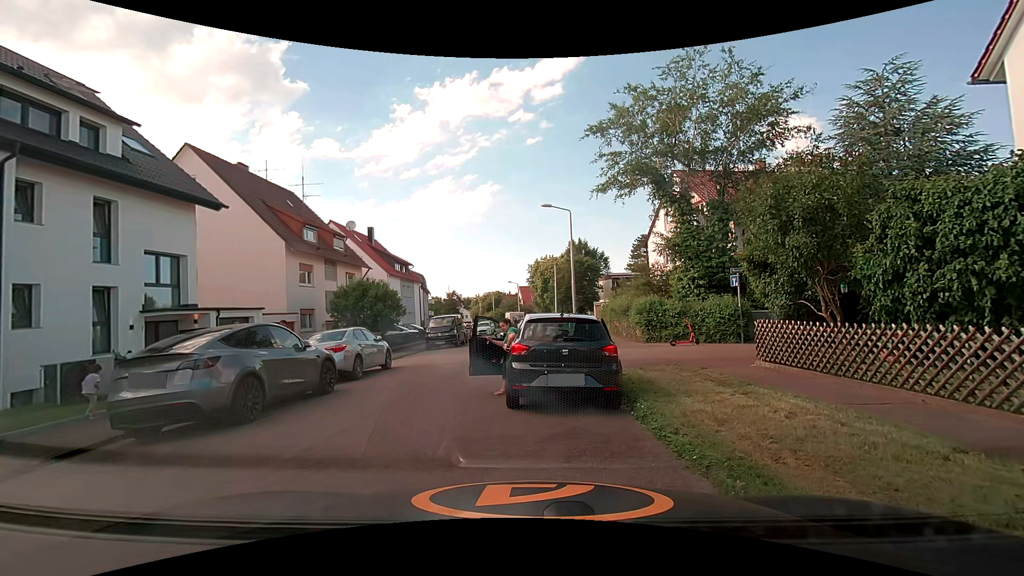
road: residential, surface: asphalt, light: Day
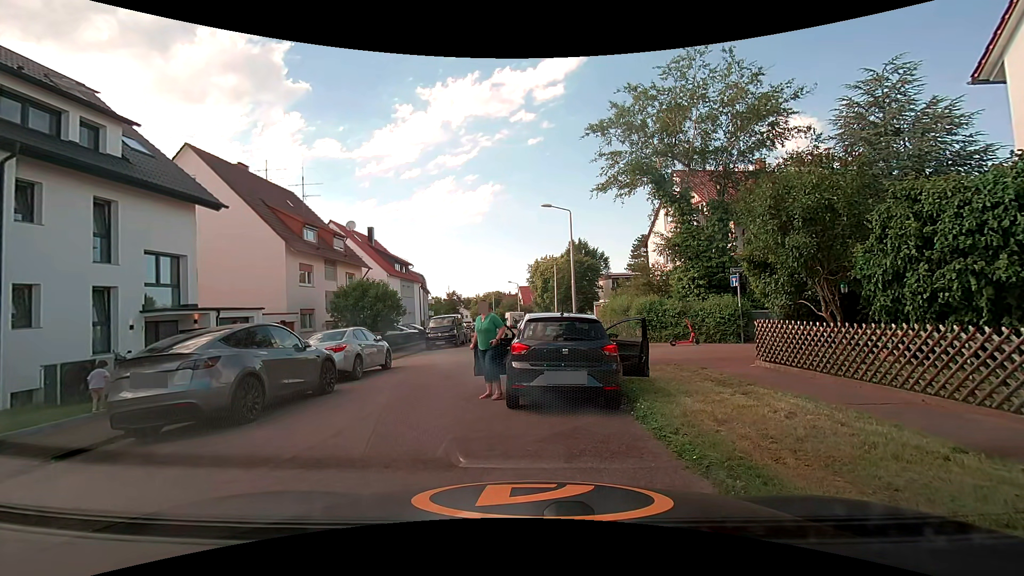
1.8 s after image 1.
(0.0, 0.0) m; 0°
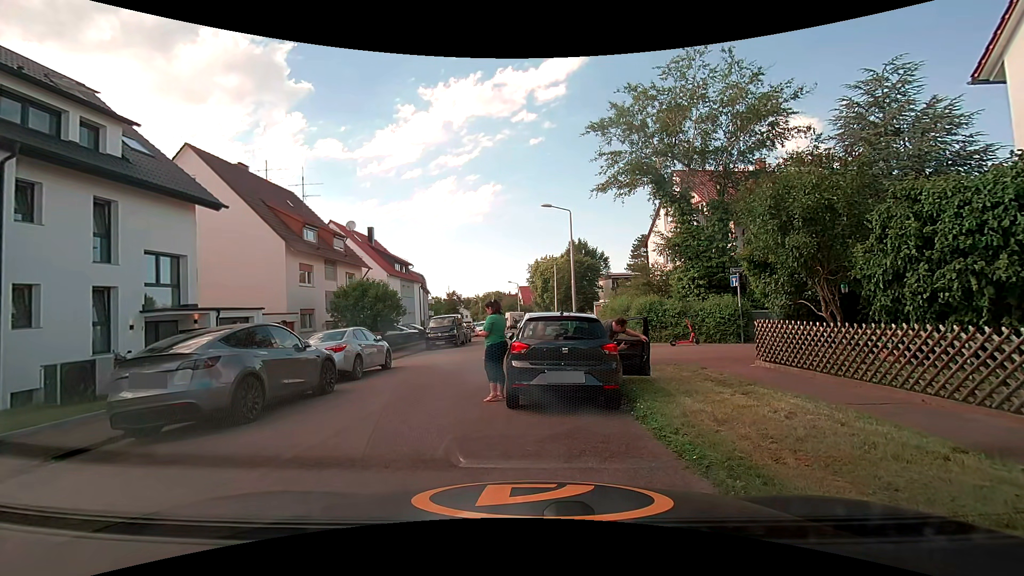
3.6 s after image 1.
(0.0, 0.0) m; 0°
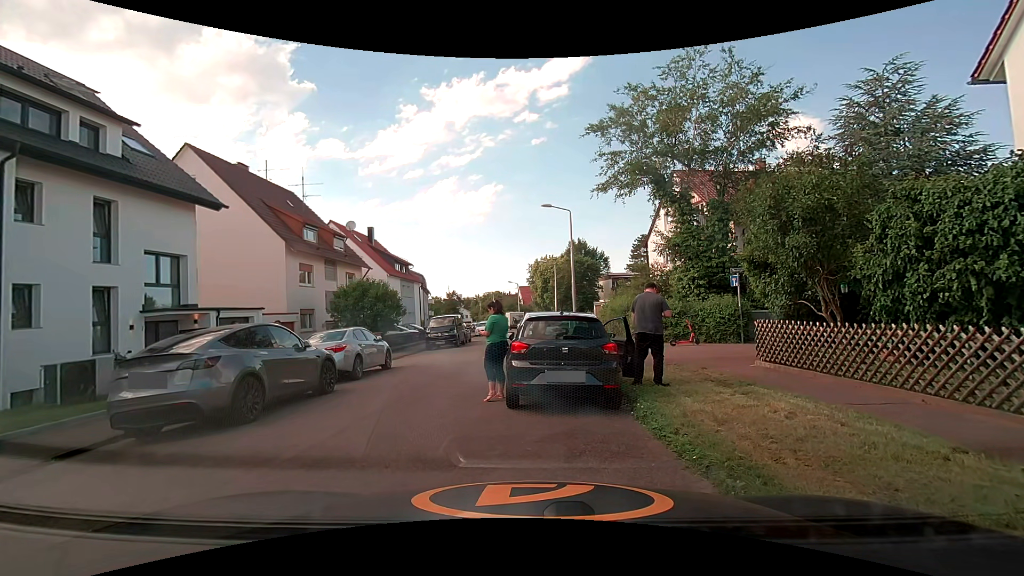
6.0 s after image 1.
(0.0, 0.0) m; 0°
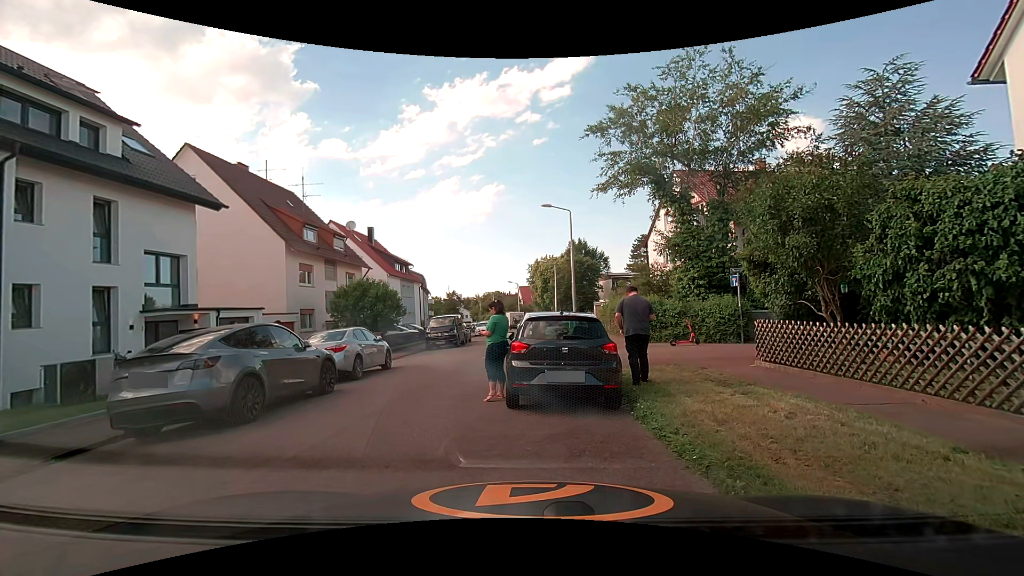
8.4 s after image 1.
(0.0, 0.0) m; 0°
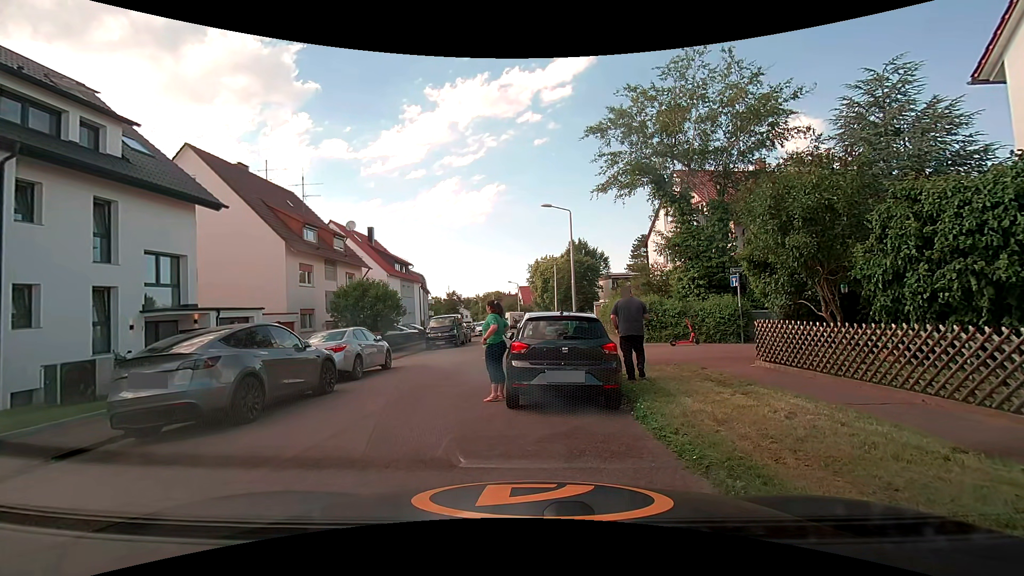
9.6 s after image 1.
(0.0, 0.0) m; 0°
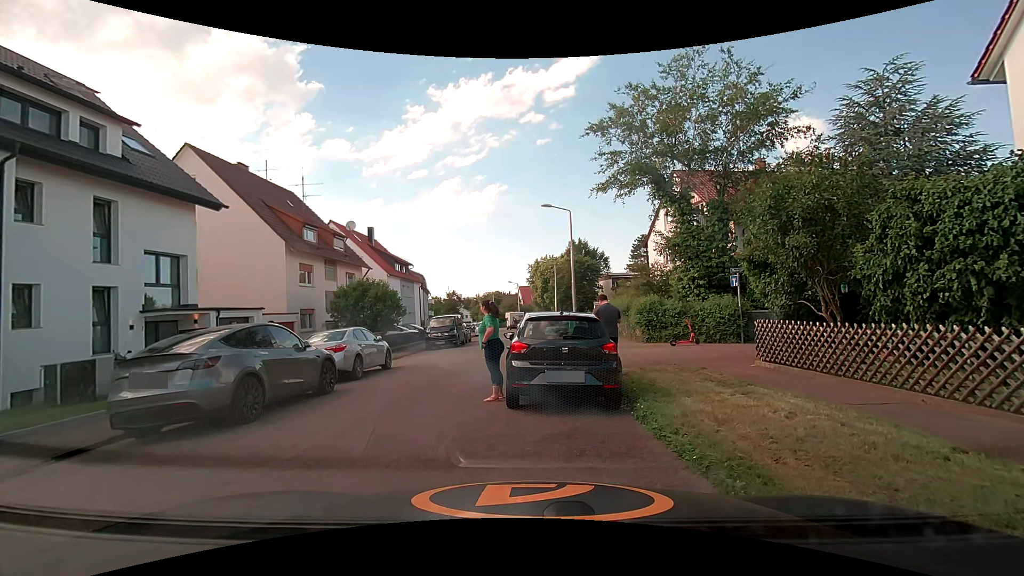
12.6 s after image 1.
(0.0, 0.0) m; 0°
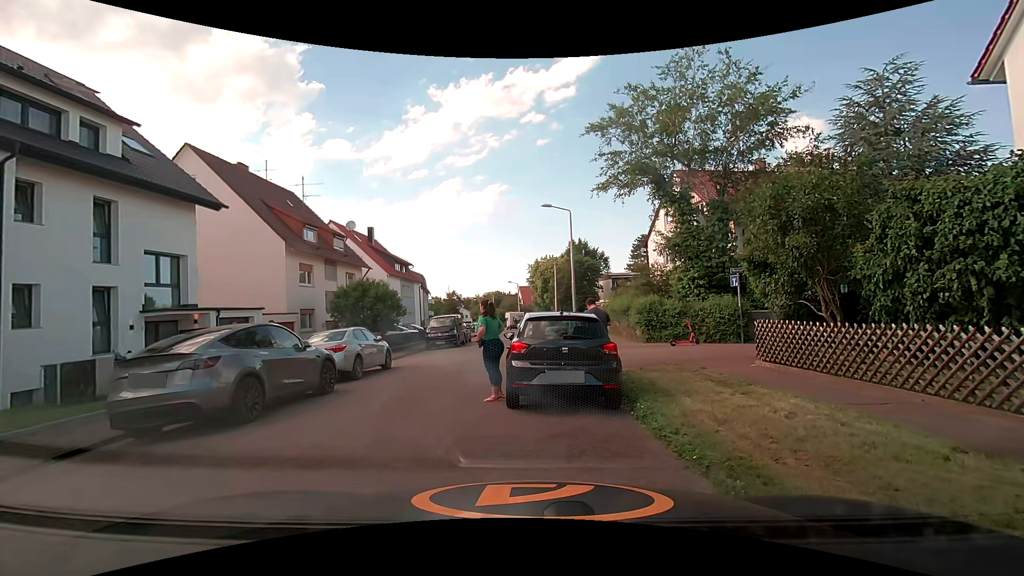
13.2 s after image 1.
(0.0, 0.0) m; 0°
